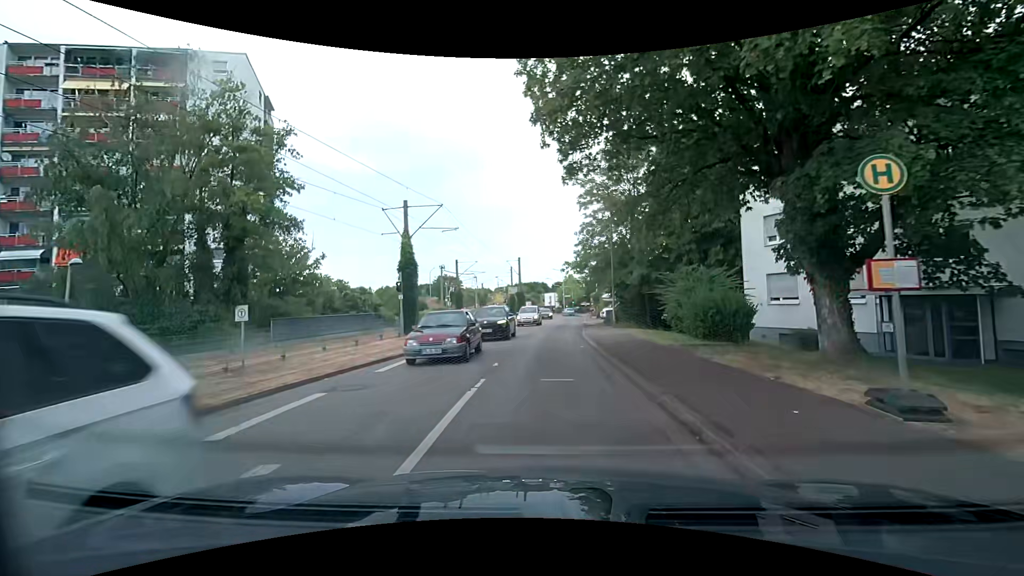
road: residential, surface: asphalt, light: Day
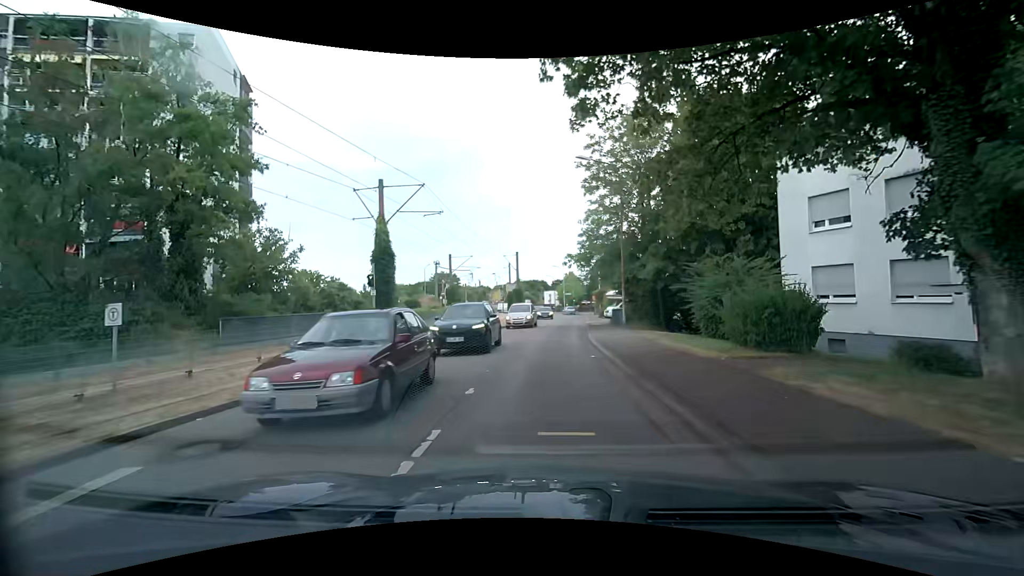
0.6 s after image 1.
(0.0, +4.0) m; -1°
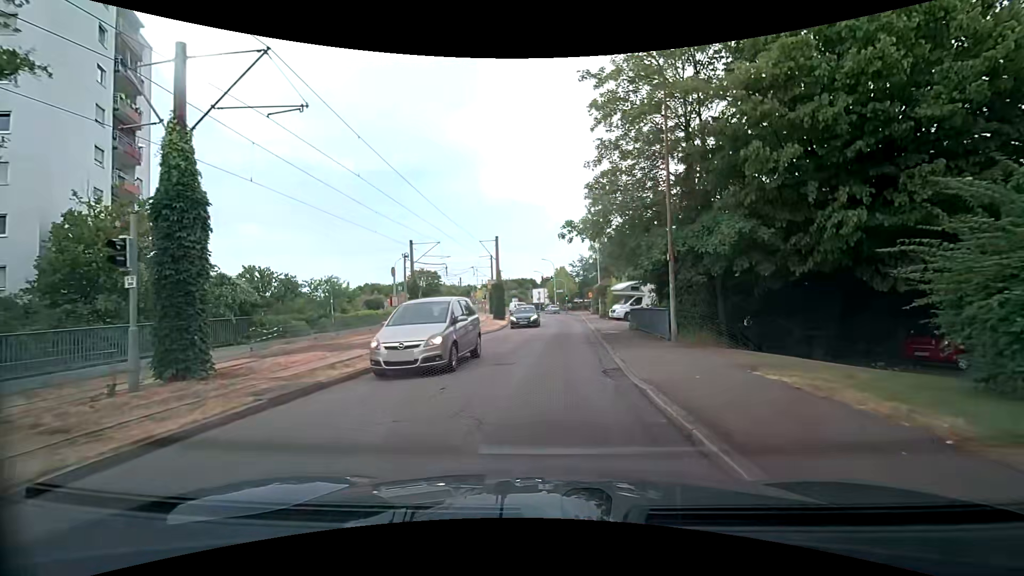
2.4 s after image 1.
(0.0, +12.0) m; +1°
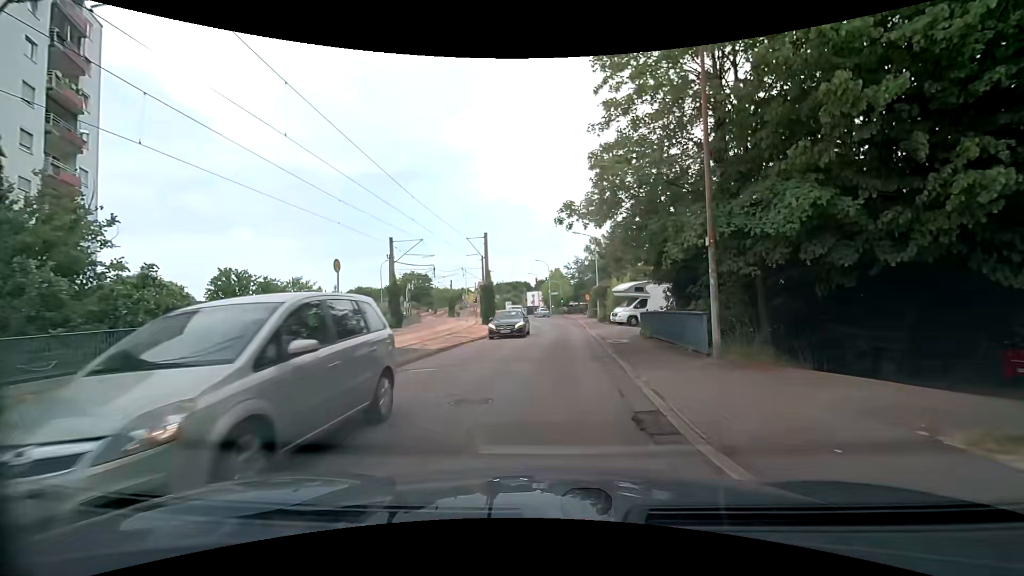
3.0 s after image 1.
(0.0, +4.1) m; 0°
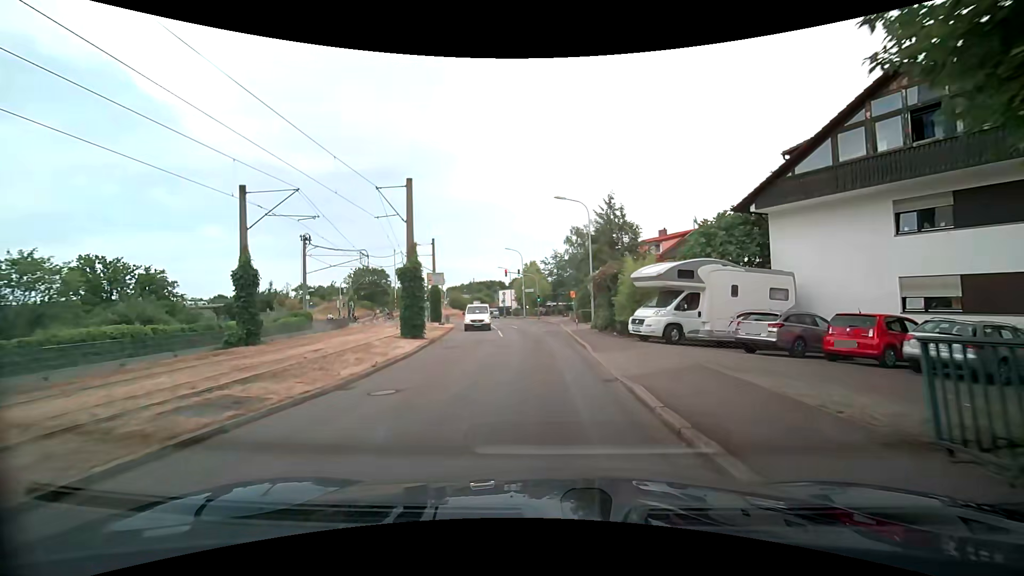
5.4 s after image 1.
(+0.6, +16.7) m; +3°
